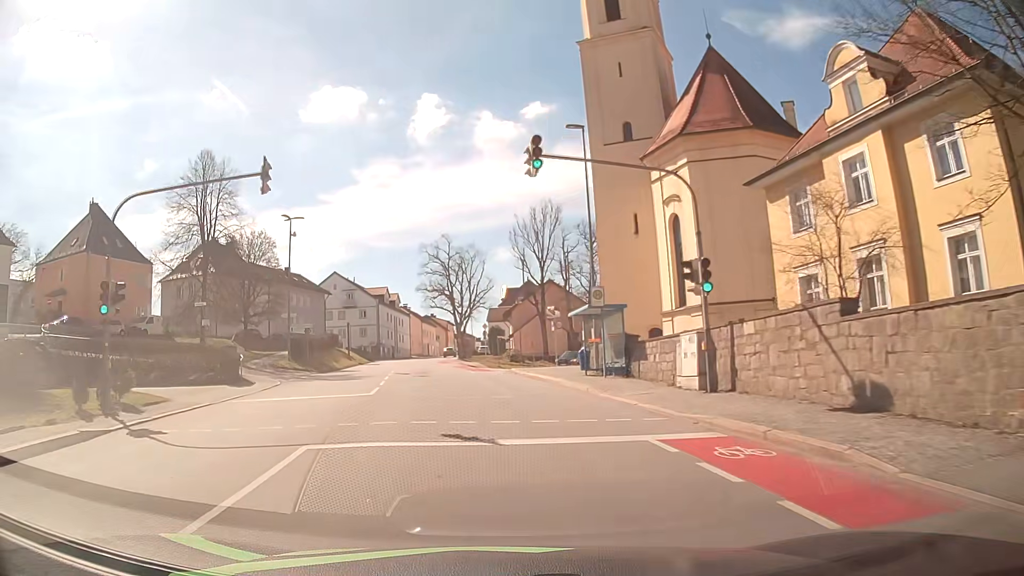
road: tertiary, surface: asphalt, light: Day
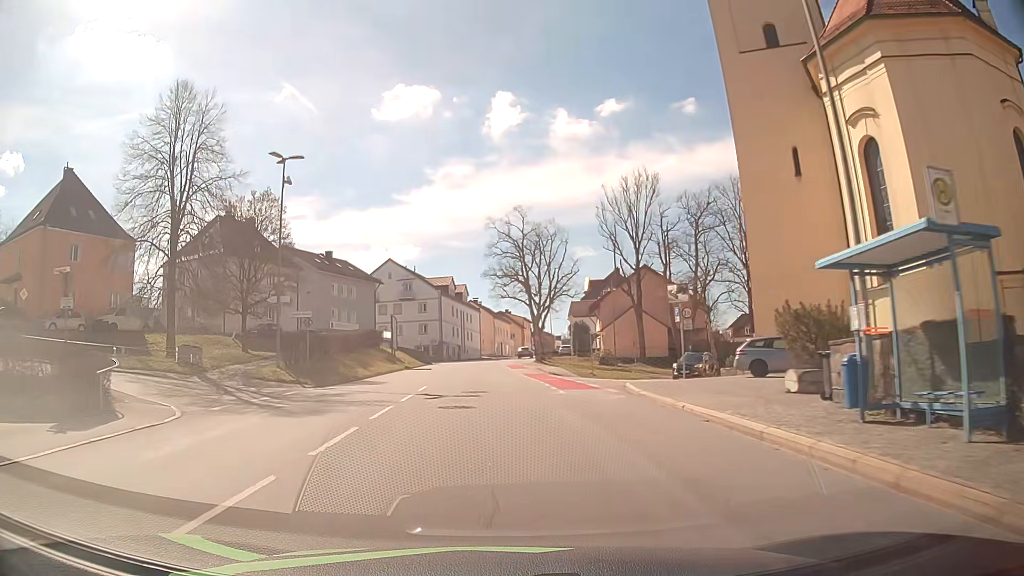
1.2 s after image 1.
(-1.1, +16.4) m; -7°
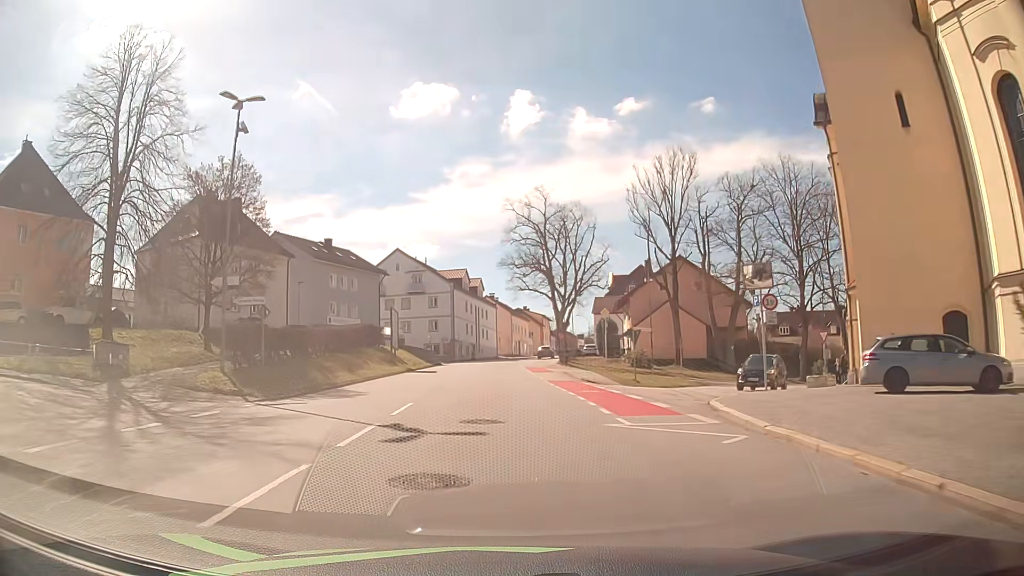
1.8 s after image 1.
(-0.2, +8.3) m; -2°
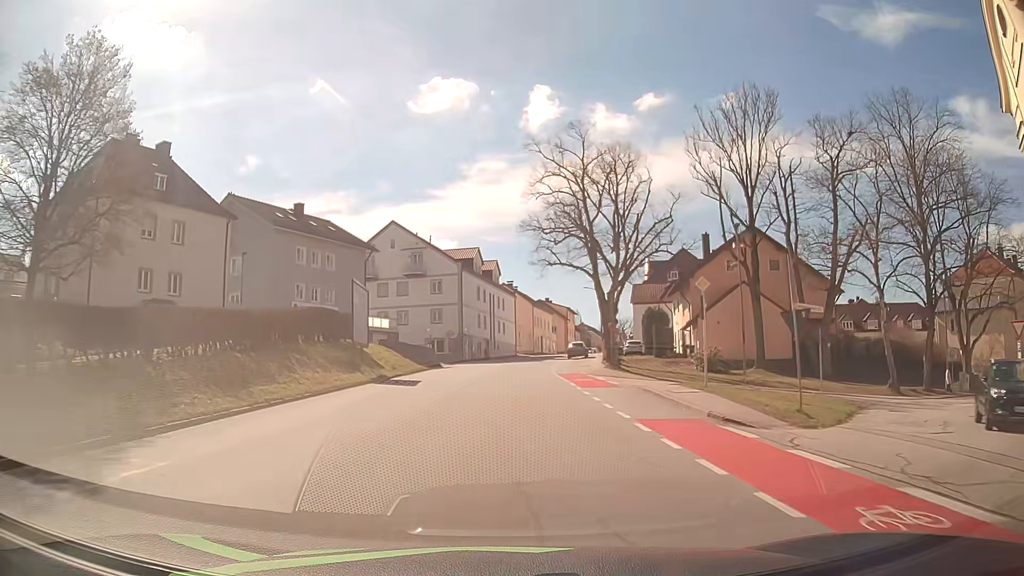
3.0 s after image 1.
(-0.4, +16.8) m; -2°
(0, +10) (0, +20) (0, +30) (+1, +40) (+2, +50) (+3, +60) (+5, +70) (+7, +80) (+9, +89) (+11, +99) m
